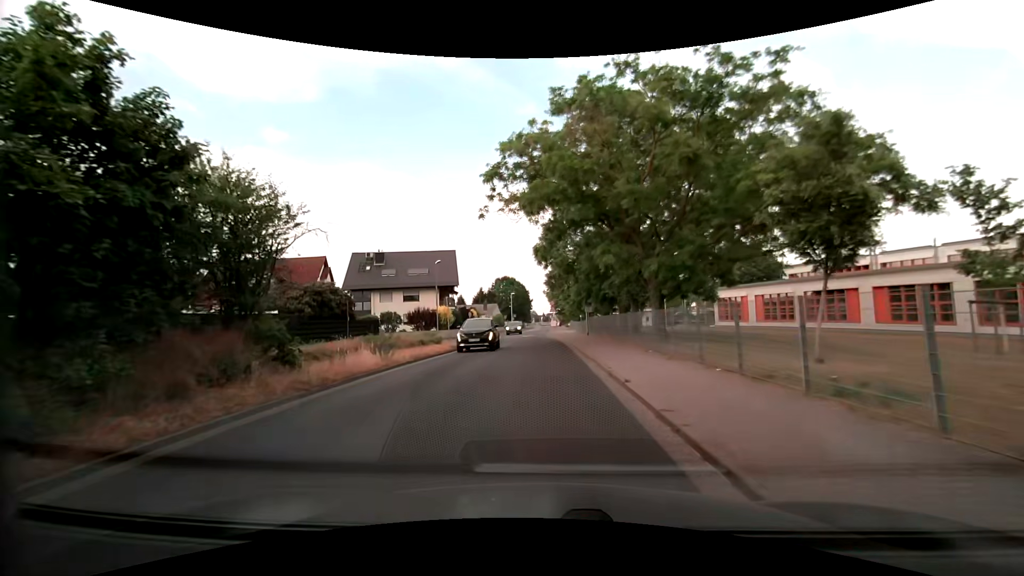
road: unclassified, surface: asphalt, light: Day
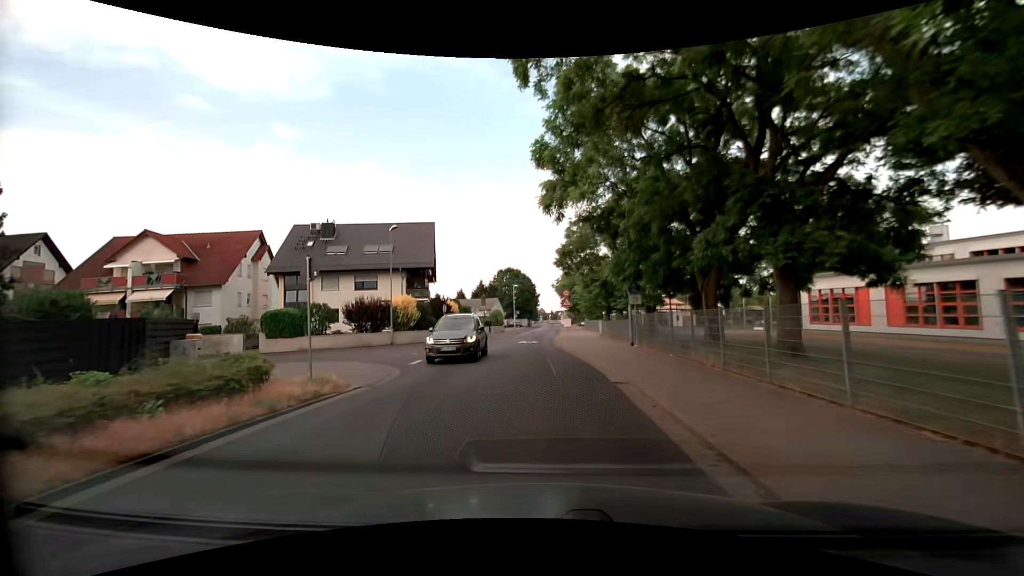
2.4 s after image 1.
(-0.2, +18.3) m; -2°
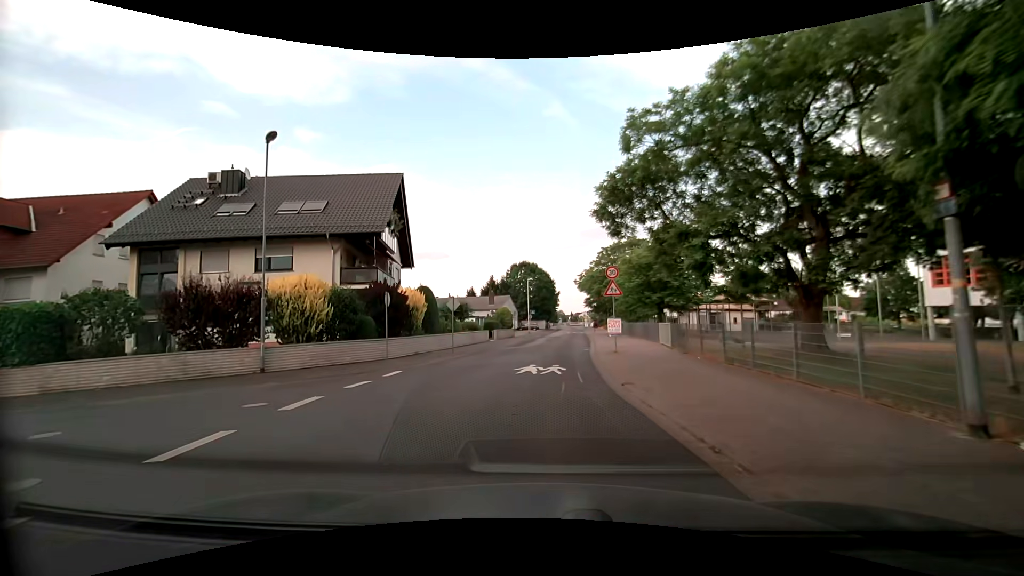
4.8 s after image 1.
(-0.3, +18.1) m; -2°
